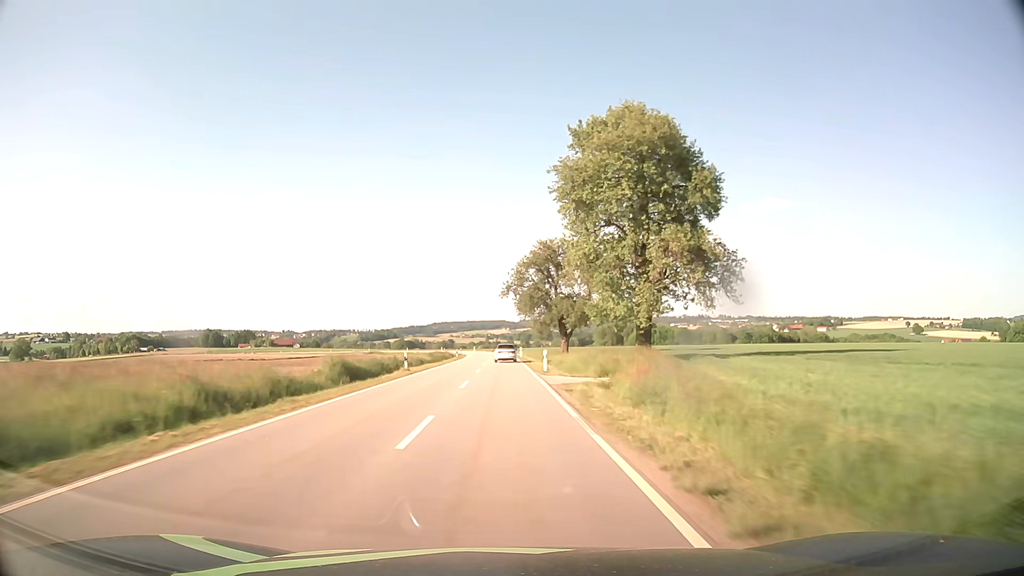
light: Day
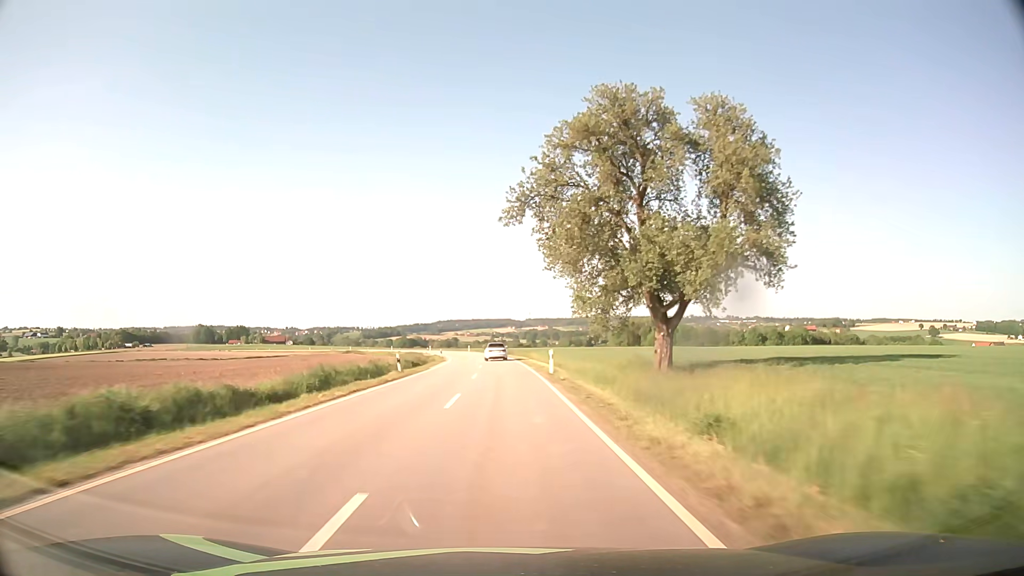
(-0.3, +43.2) m; -1°
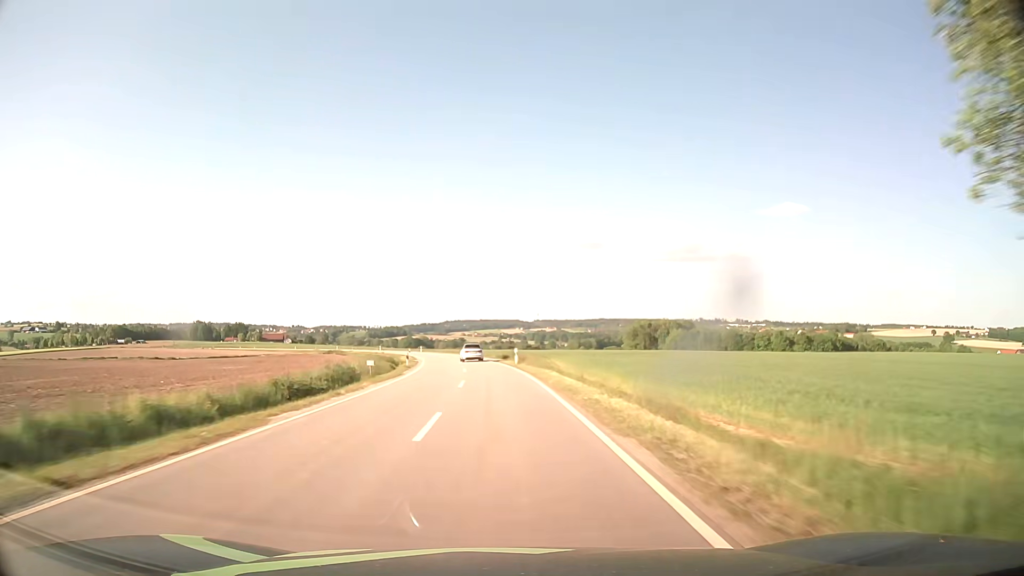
(-0.1, +29.1) m; -1°
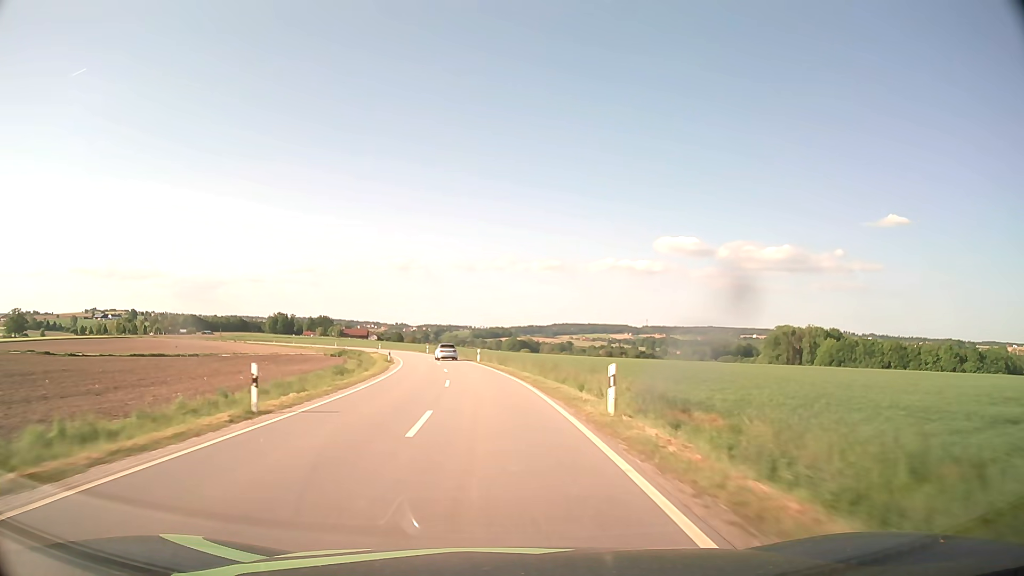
(-4.7, +72.6) m; -9°
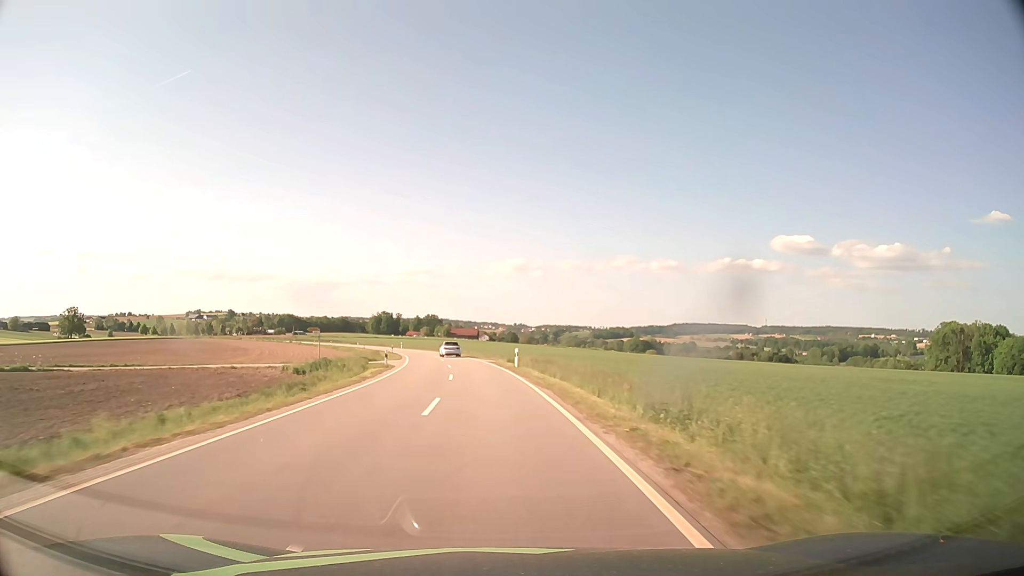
(-5.0, +57.9) m; -10°
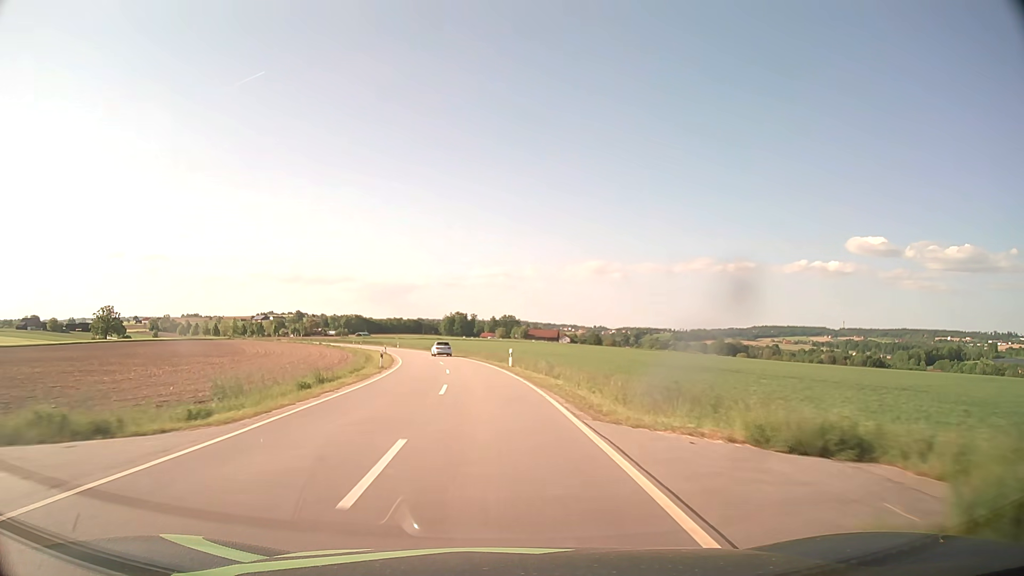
(-2.5, +43.6) m; -7°
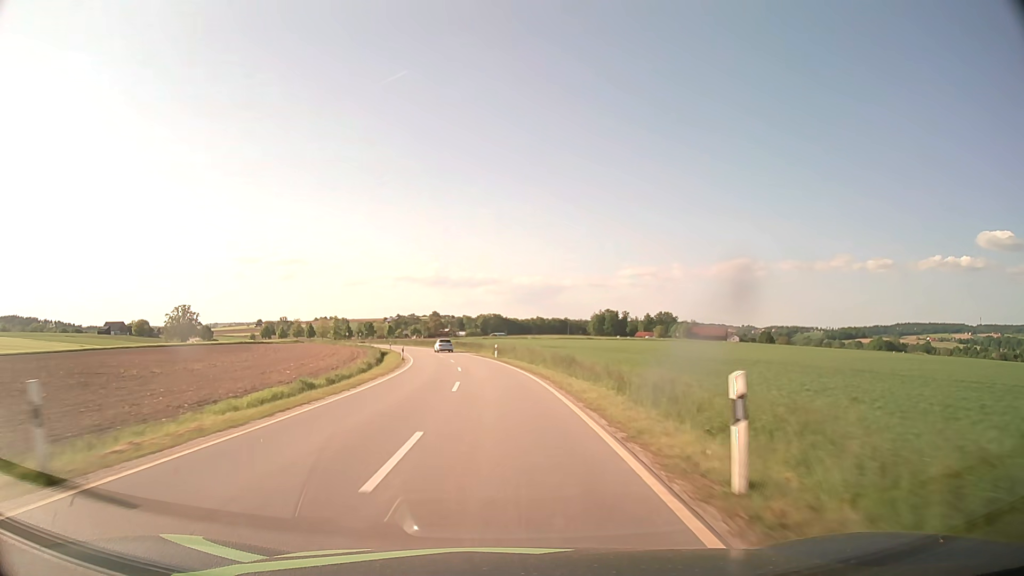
(-7.8, +72.0) m; -12°
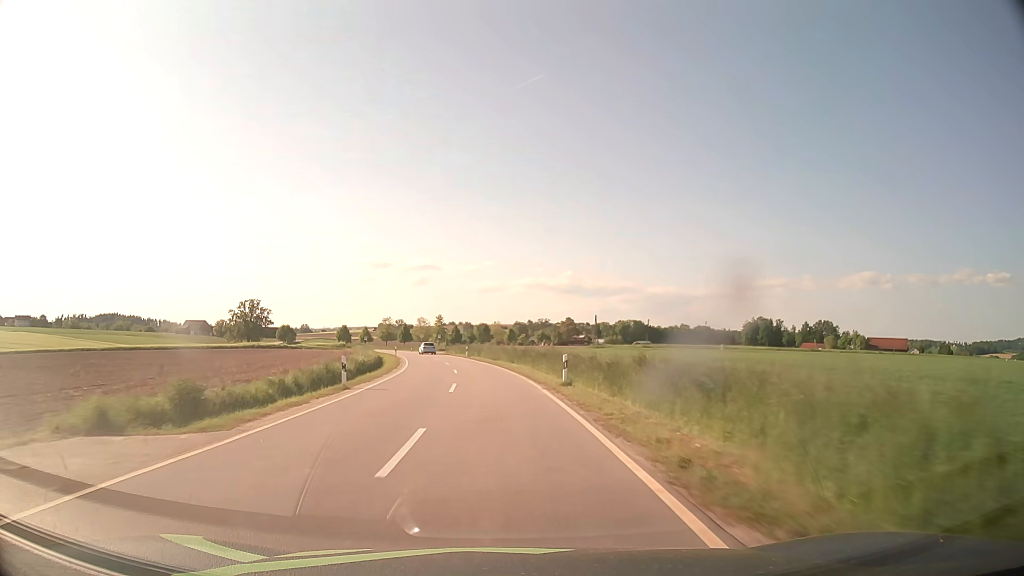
(-6.7, +71.9) m; -11°
(0, +10) (0, +20) (-1, +30) (-2, +40) (-3, +50) (-5, +60) (-7, +70) (-9, +79) (-11, +89) (-14, +99) m
